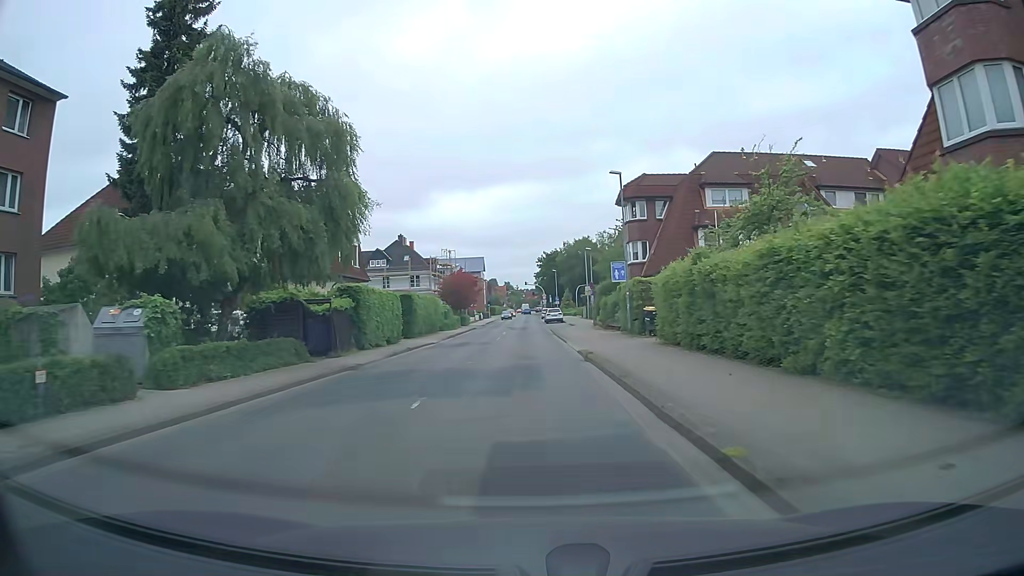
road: tertiary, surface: asphalt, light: Day
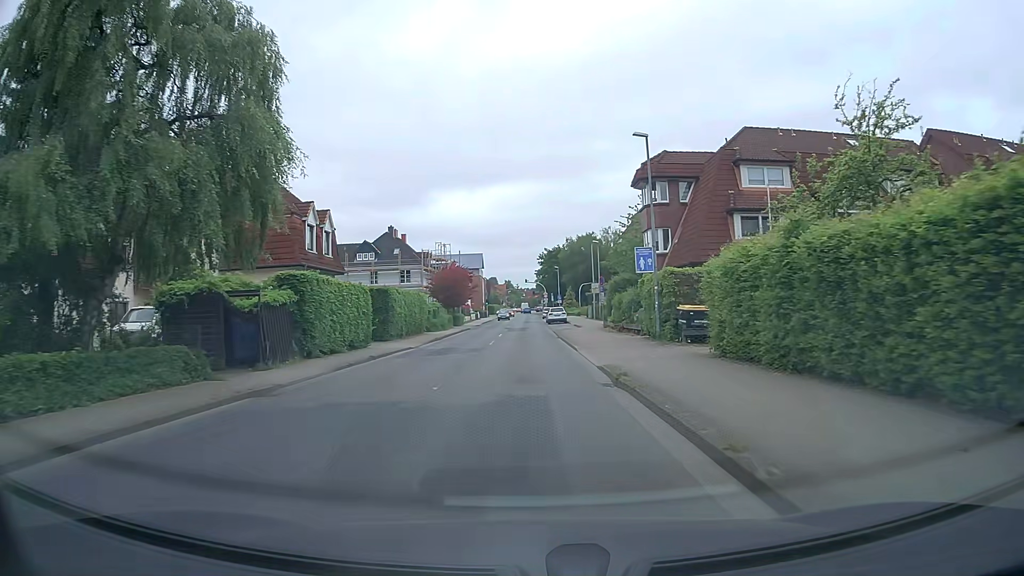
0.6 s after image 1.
(0.0, +7.0) m; +1°
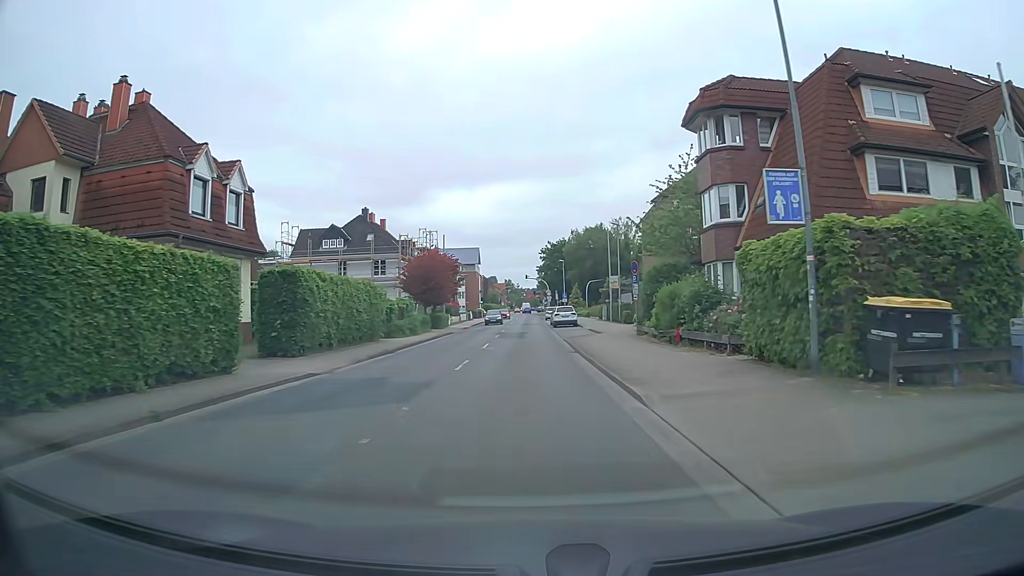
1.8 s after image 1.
(-0.1, +13.9) m; -1°
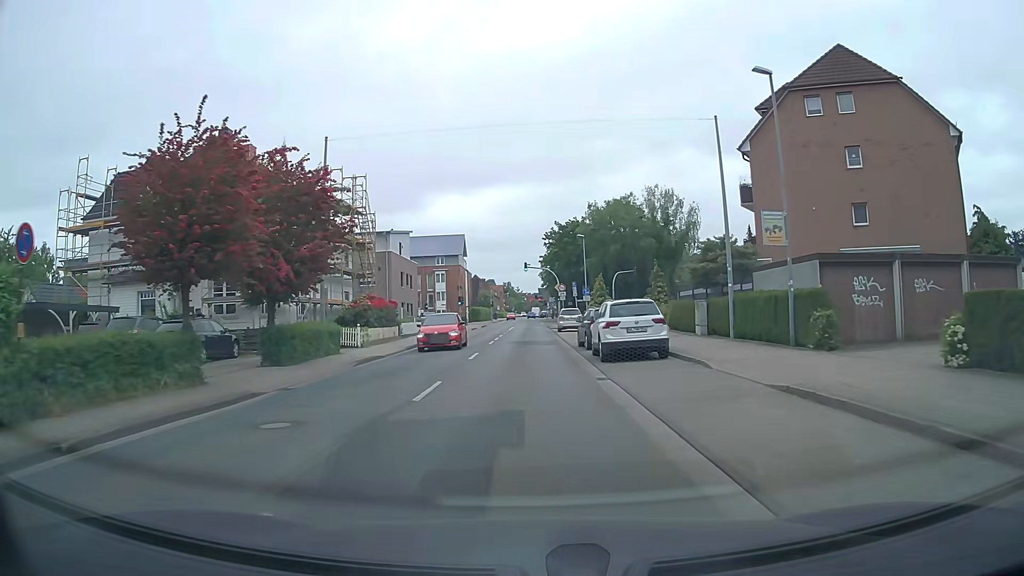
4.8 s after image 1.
(+0.4, +33.9) m; +1°
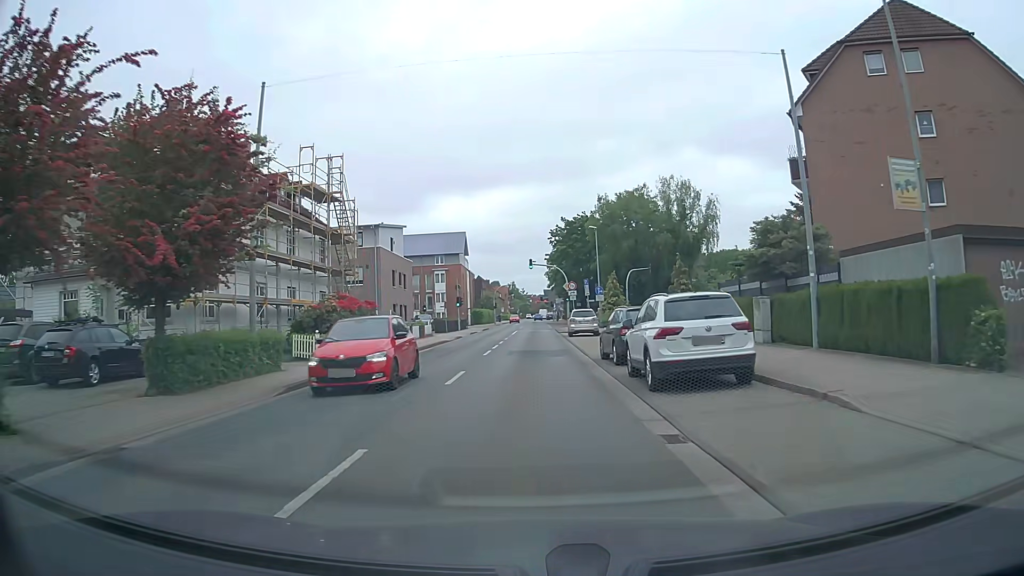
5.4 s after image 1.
(0.0, +6.6) m; 0°
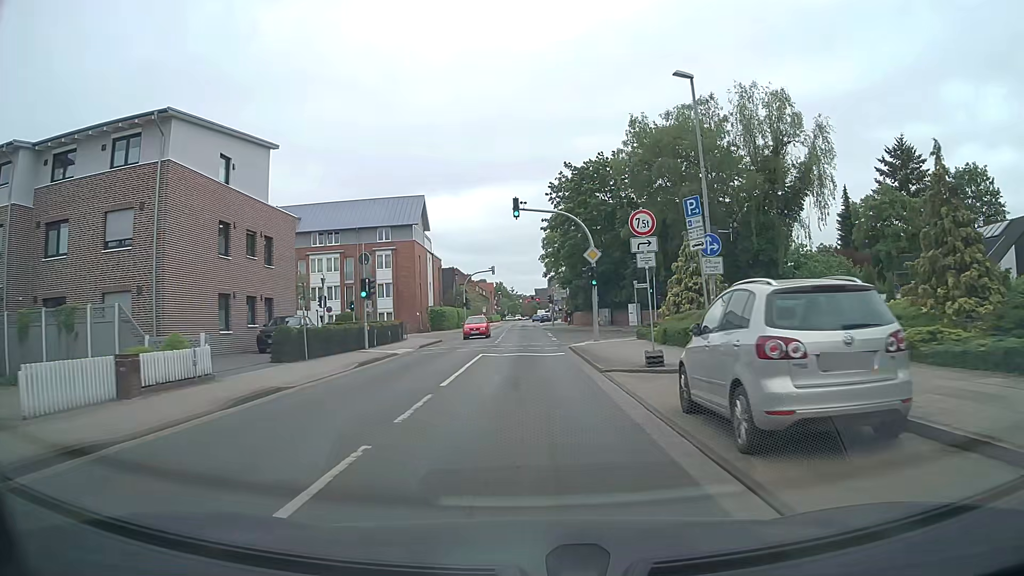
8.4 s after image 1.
(+0.1, +33.4) m; +1°
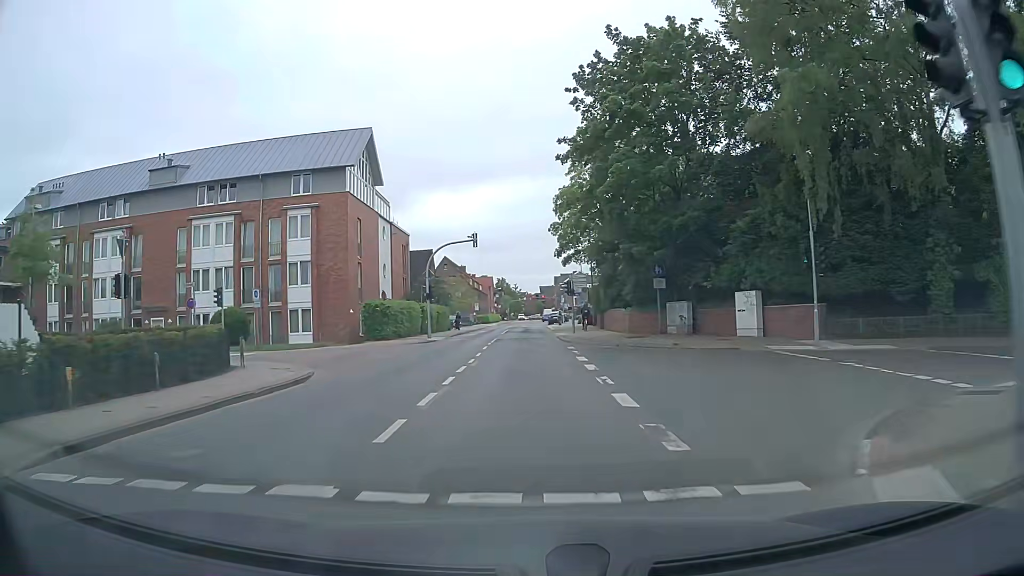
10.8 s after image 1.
(-0.2, +26.7) m; 0°
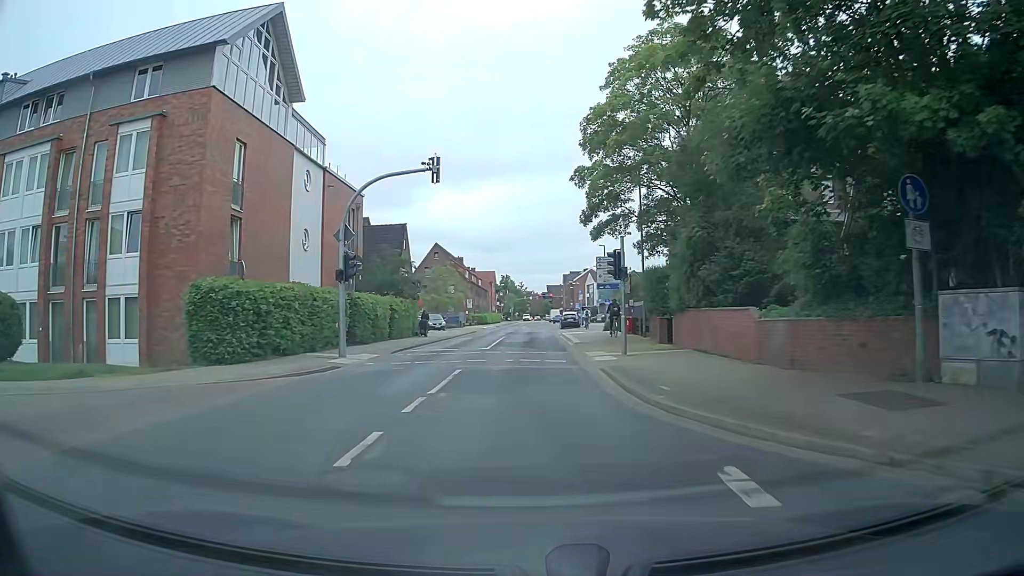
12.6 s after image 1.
(-0.1, +20.2) m; -1°
(0, +10) (0, +20) (0, +30) (0, +40) (0, +50) (+1, +60) (+1, +70) (+2, +80) (+3, +90) (+4, +100) m
